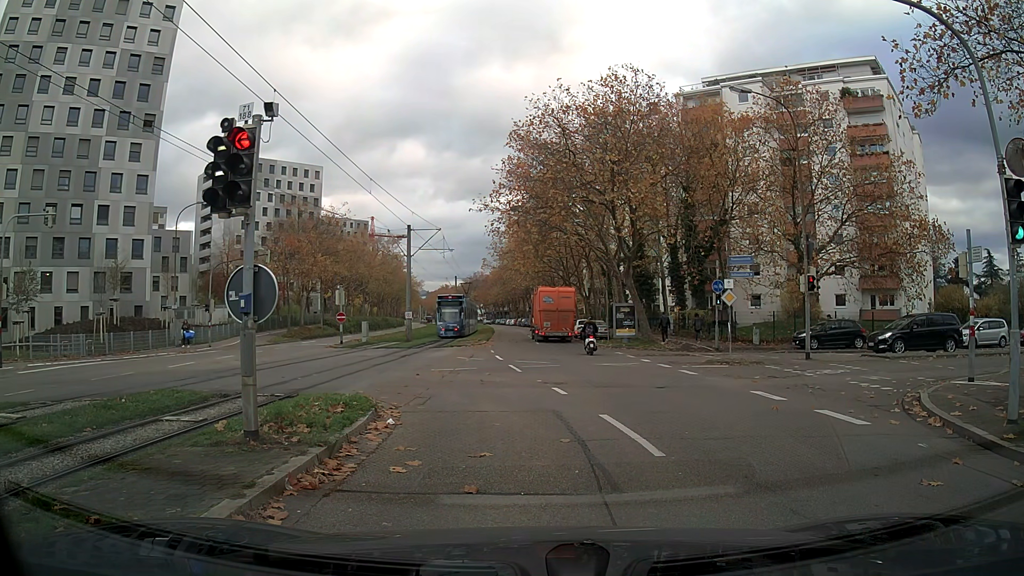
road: tertiary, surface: asphalt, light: Day
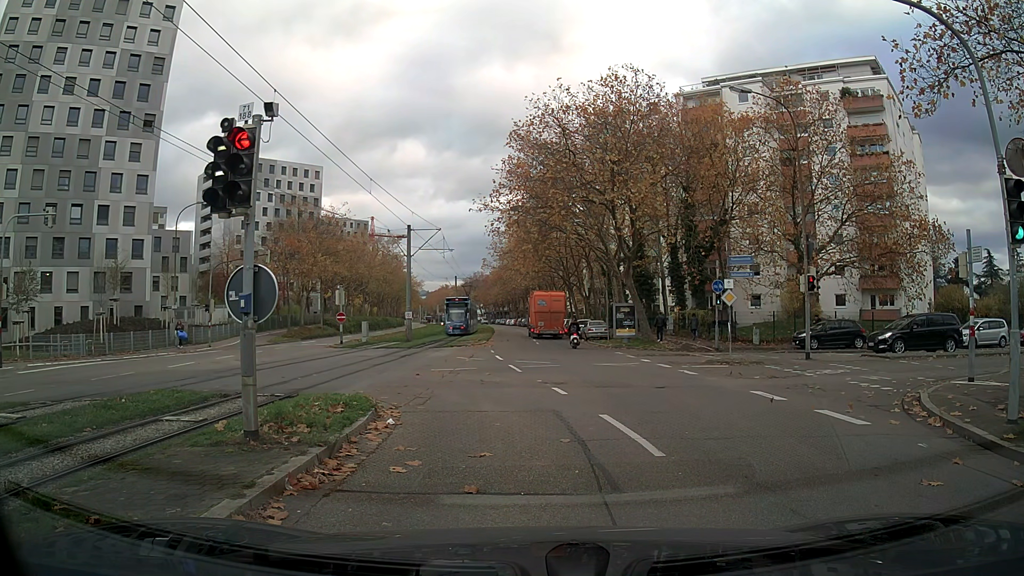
(0.0, 0.0) m; 0°
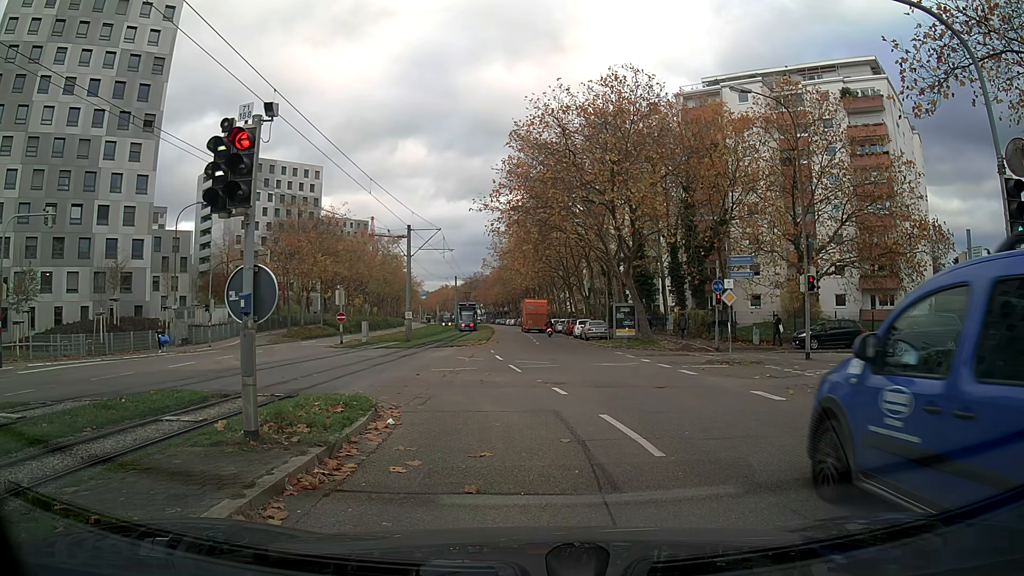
(0.0, 0.0) m; 0°
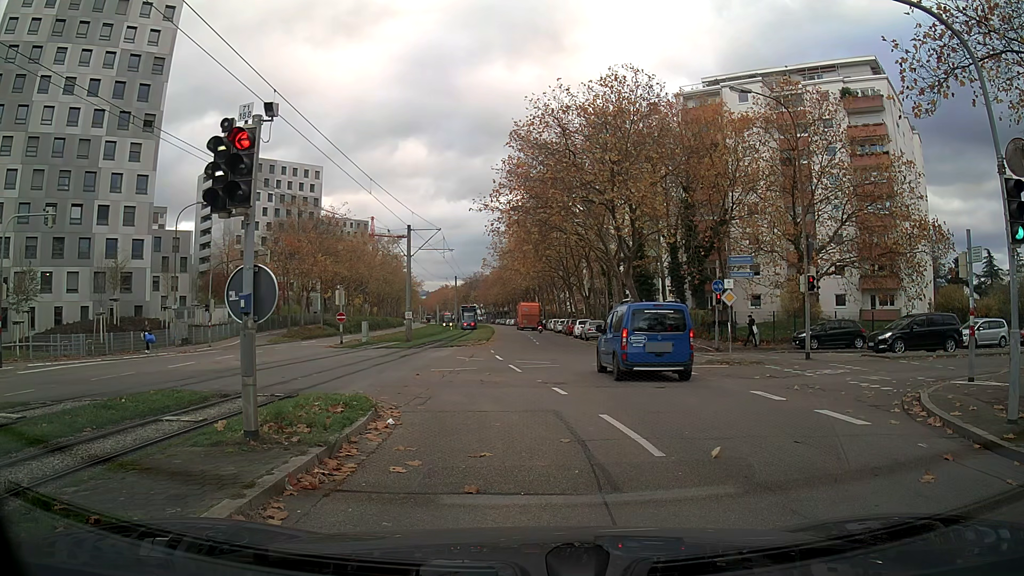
(0.0, 0.0) m; 0°
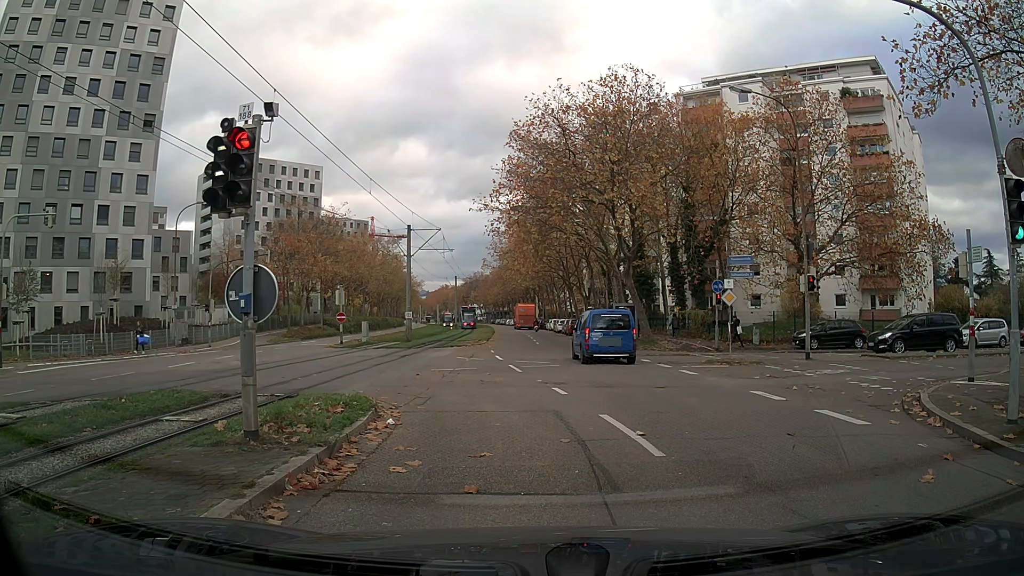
(0.0, 0.0) m; 0°
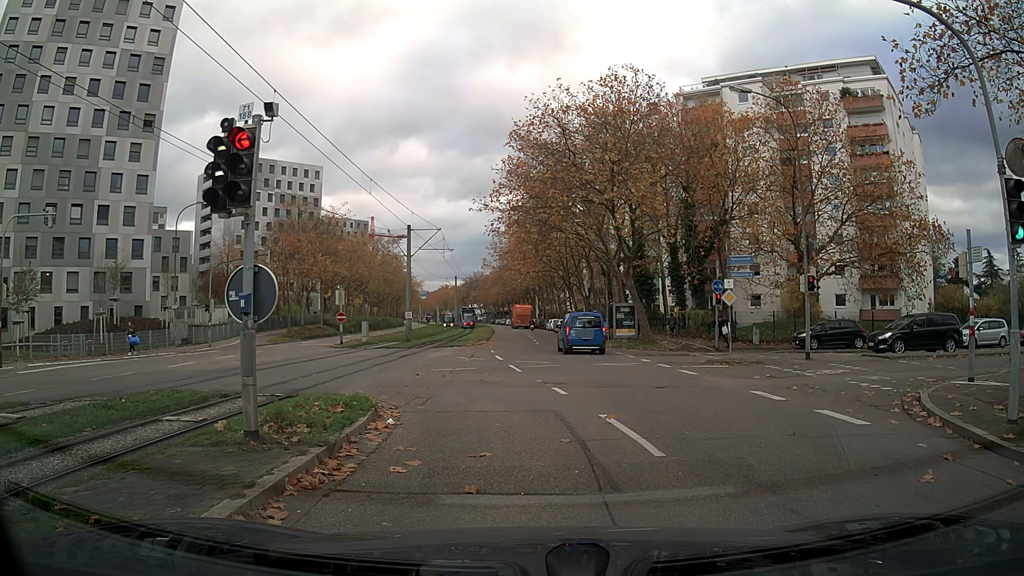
(0.0, 0.0) m; 0°
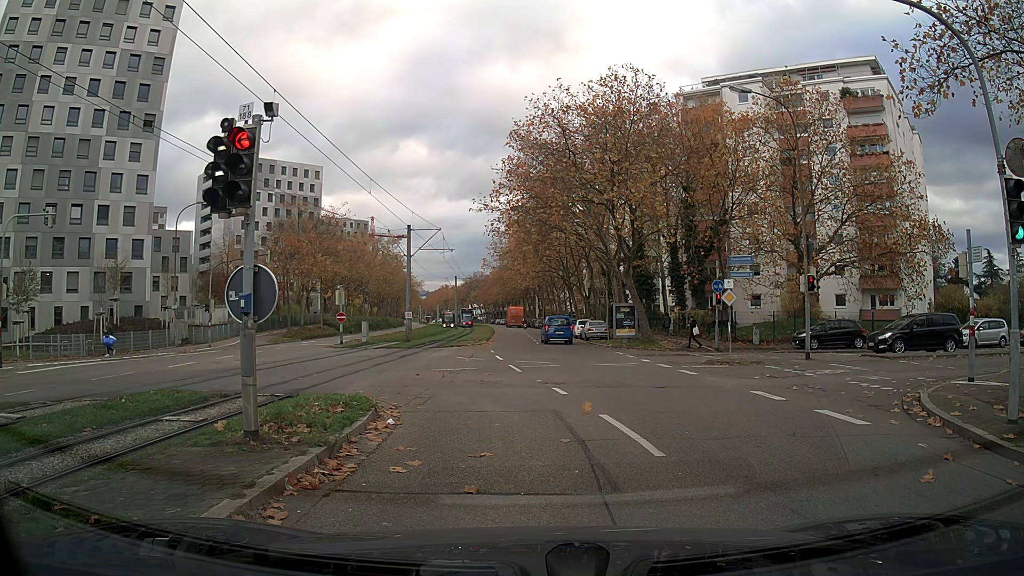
(0.0, 0.0) m; 0°
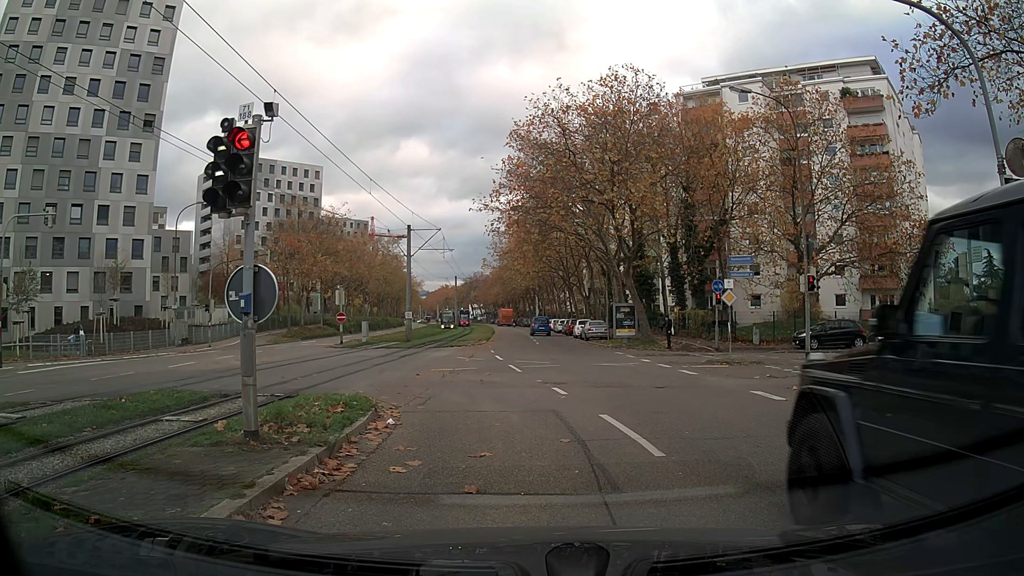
(0.0, 0.0) m; 0°
